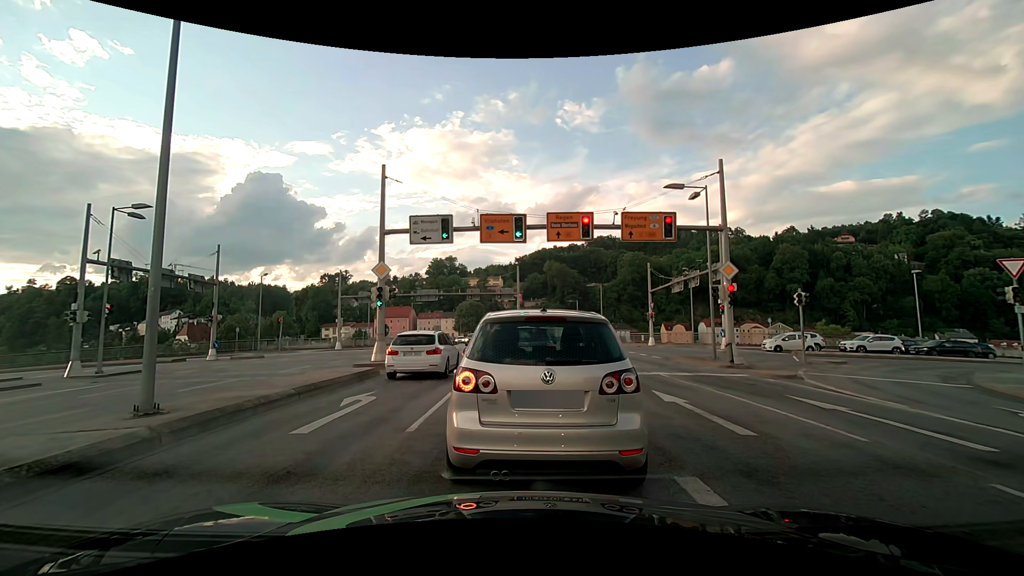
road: primary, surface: asphalt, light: Day
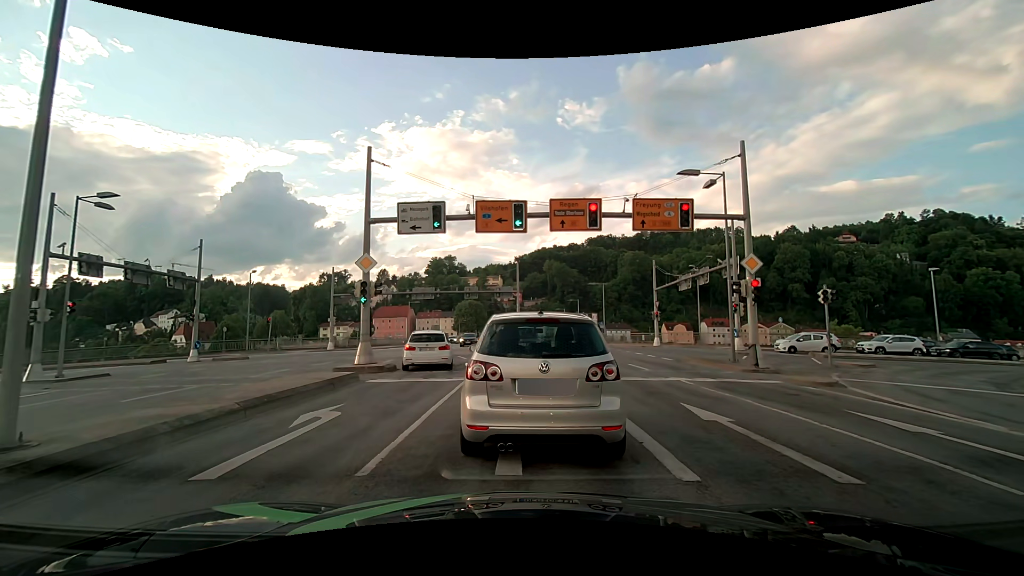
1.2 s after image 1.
(+0.1, +2.2) m; +2°
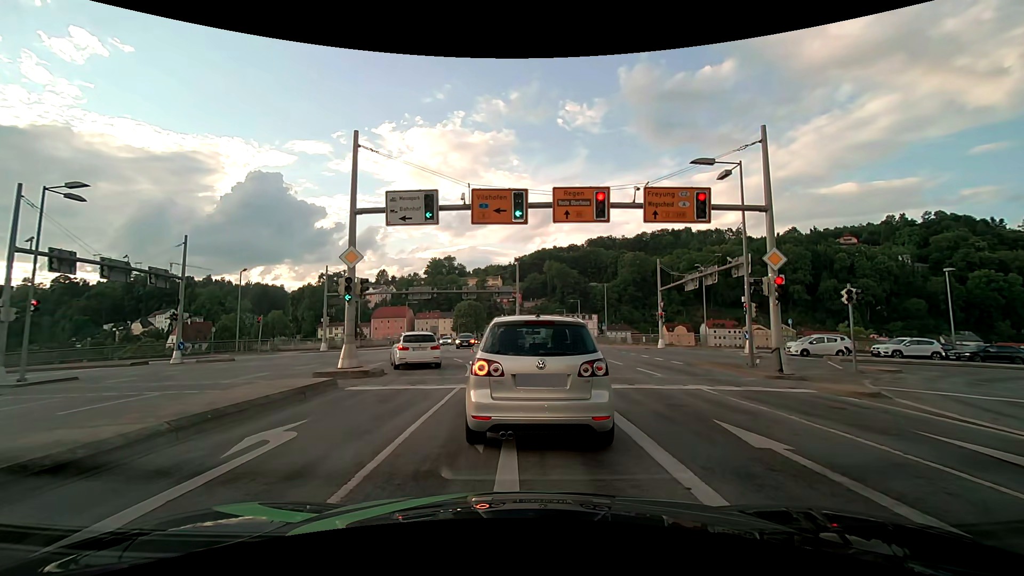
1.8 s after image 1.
(0.0, +1.8) m; 0°
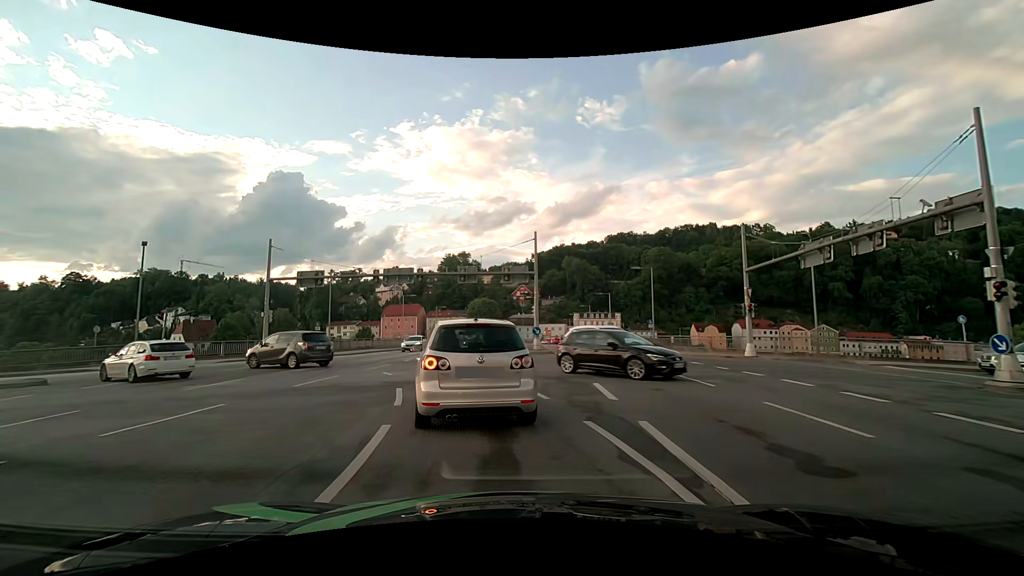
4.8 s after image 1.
(0.0, +15.2) m; -2°
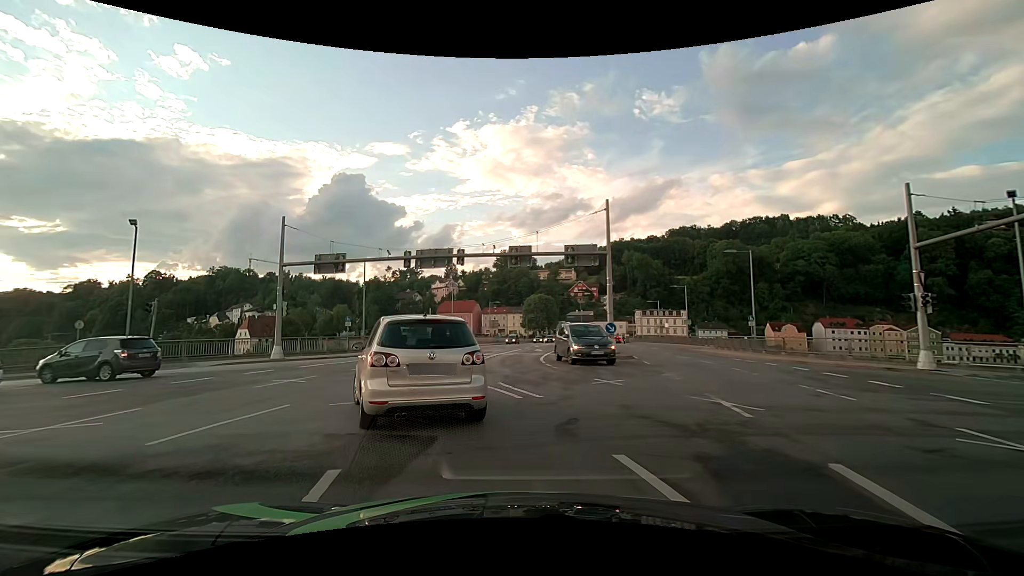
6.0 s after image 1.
(-0.4, +7.7) m; -6°
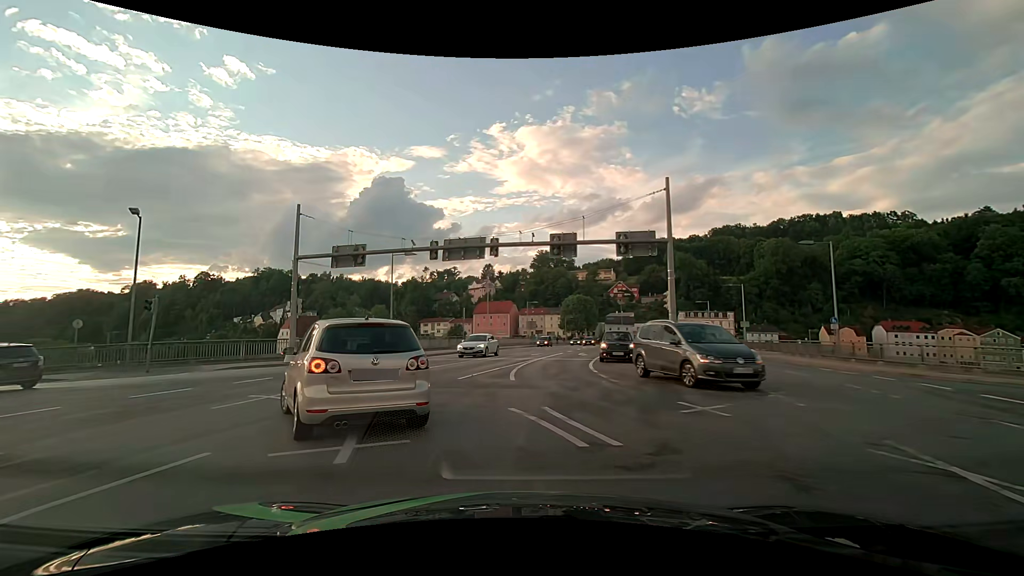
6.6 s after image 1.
(-0.1, +3.9) m; -5°
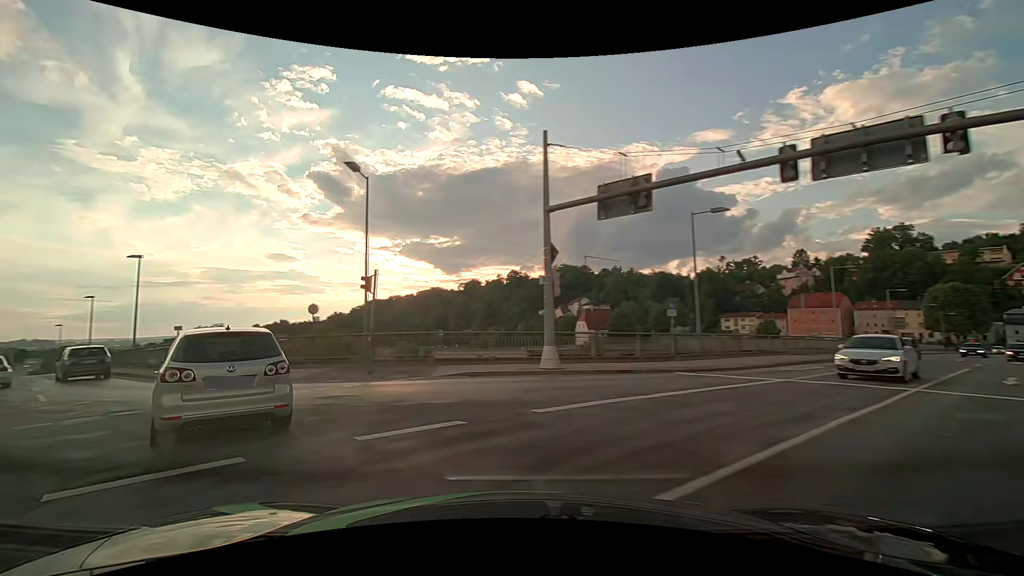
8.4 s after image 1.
(-2.4, +11.5) m; -31°
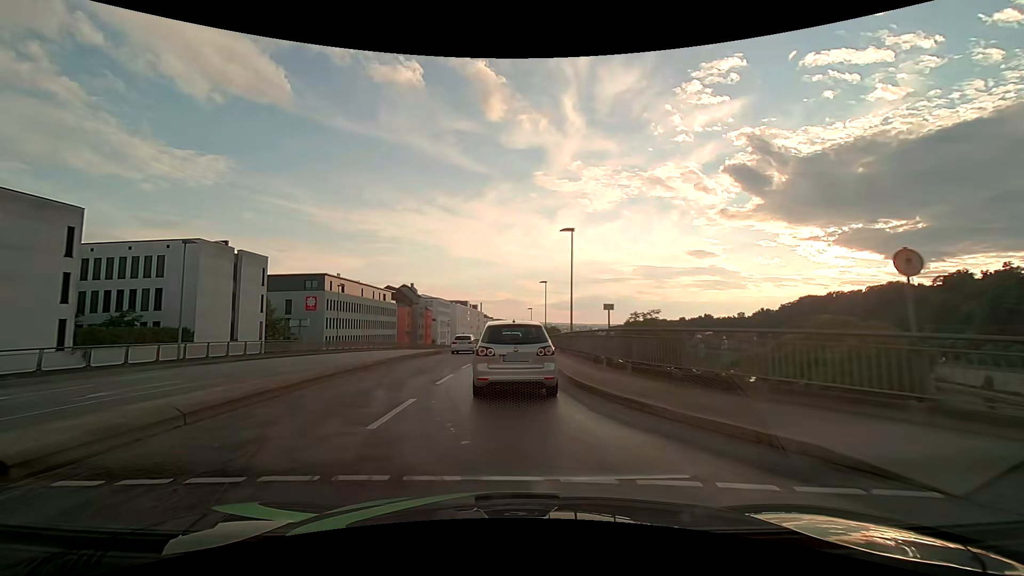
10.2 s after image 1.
(-5.7, +11.2) m; -47°
(0, +10) (0, +20) (0, +30) (0, +40) (0, +50) (0, +60) (0, +70) (0, +80) (0, +90) (-1, +100) m
